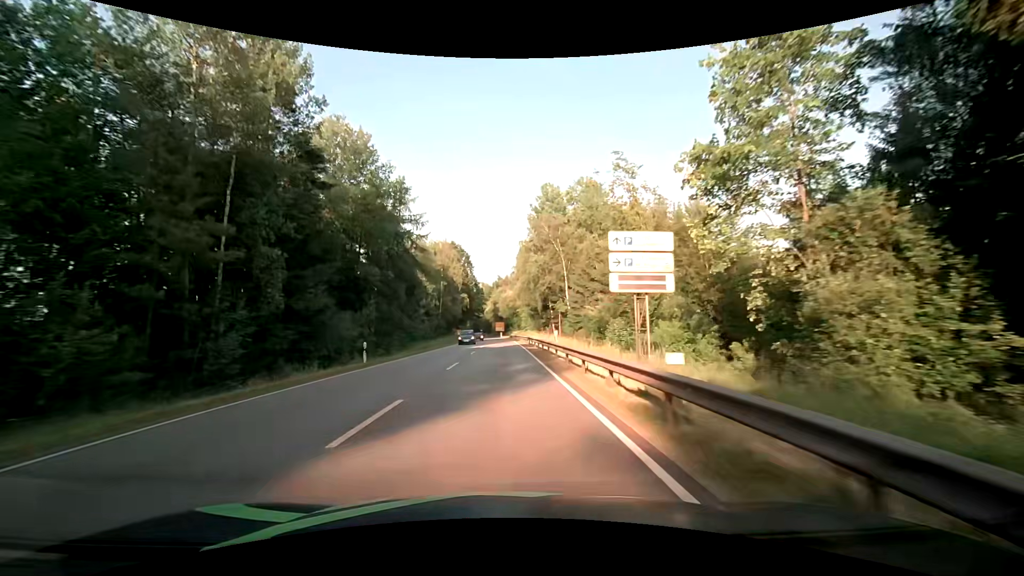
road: primary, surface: asphalt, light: Day
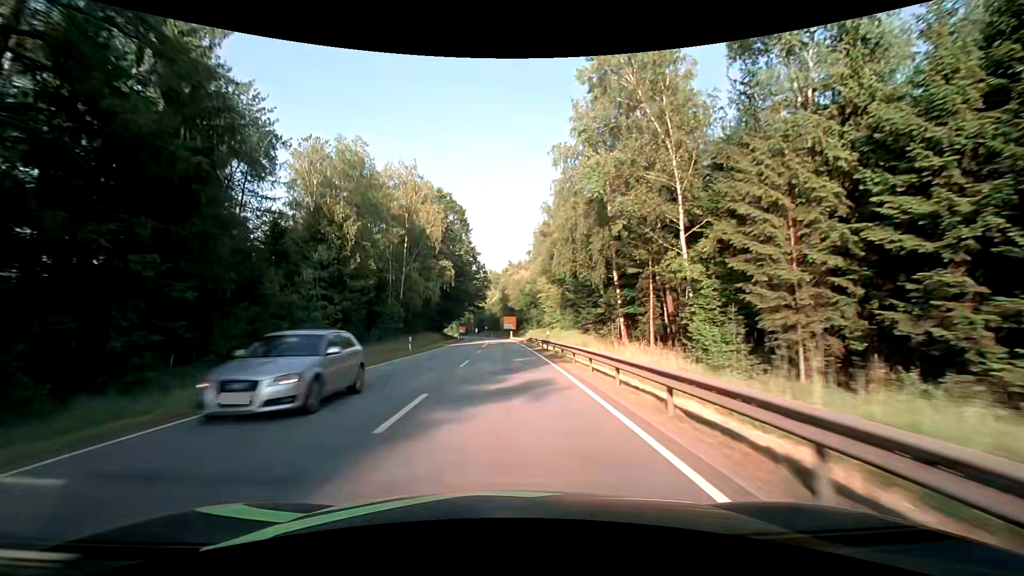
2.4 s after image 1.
(-0.1, +47.3) m; -1°
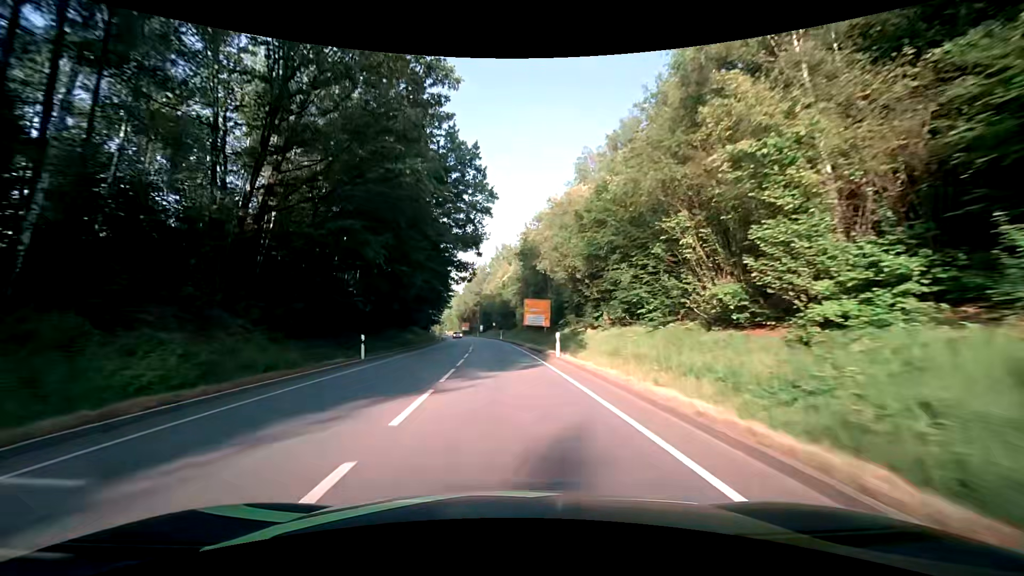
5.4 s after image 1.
(-0.8, +60.2) m; -2°
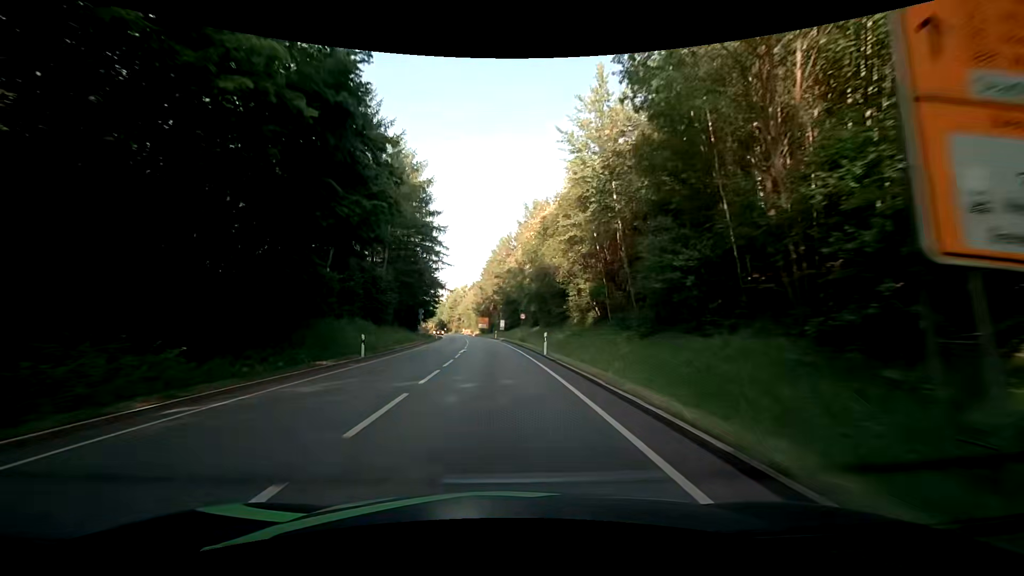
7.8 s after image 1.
(-1.0, +48.7) m; -3°
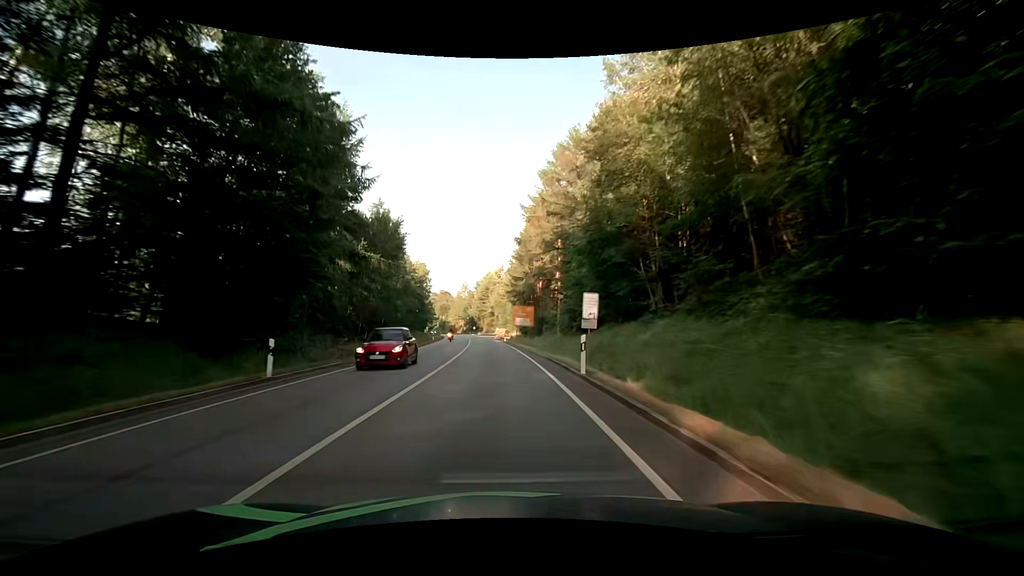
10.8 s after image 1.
(-2.3, +60.8) m; -4°
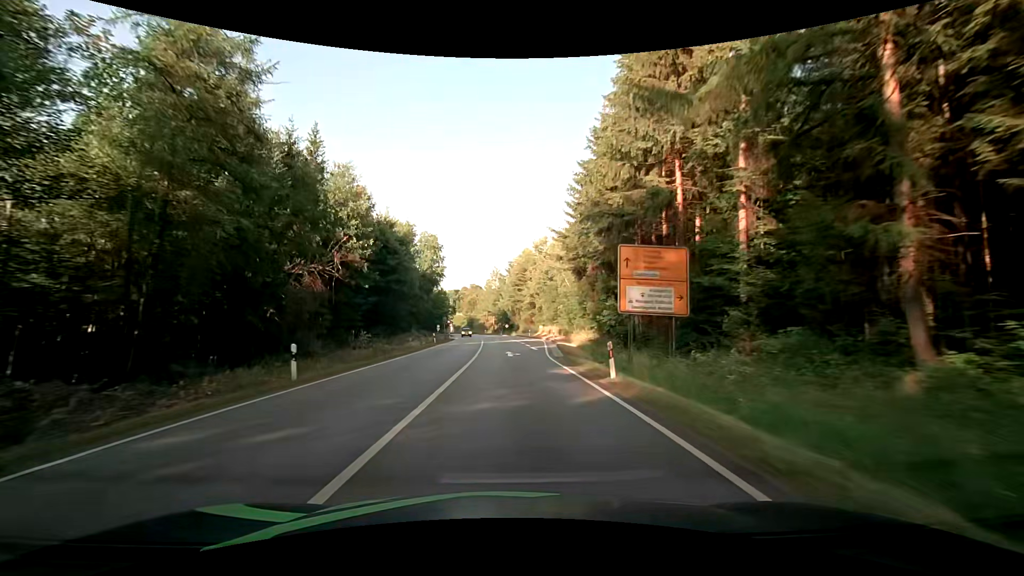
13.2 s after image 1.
(-2.2, +48.5) m; -5°
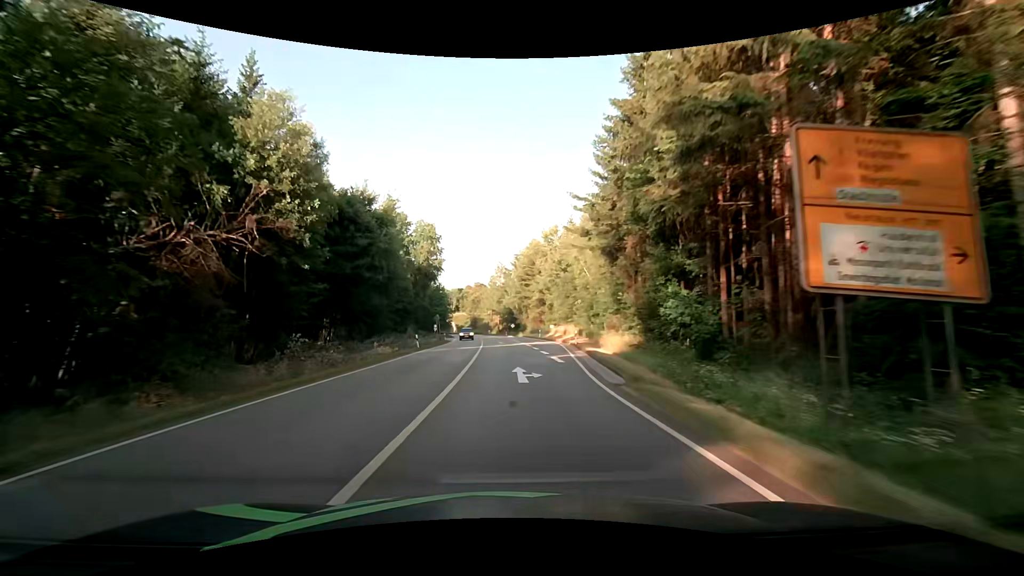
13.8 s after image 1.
(0.0, +12.1) m; 0°
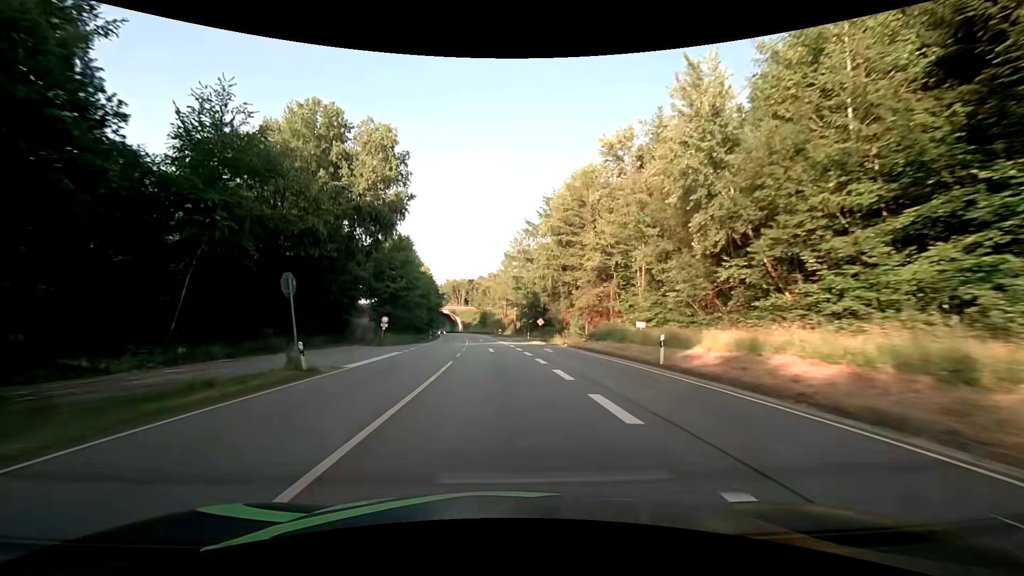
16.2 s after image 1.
(-0.7, +48.4) m; -2°
(0, +10) (0, +20) (-1, +30) (-1, +40) (-2, +50) (-3, +60) (-4, +70) (-5, +80) (-6, +90) (-7, +100) m
